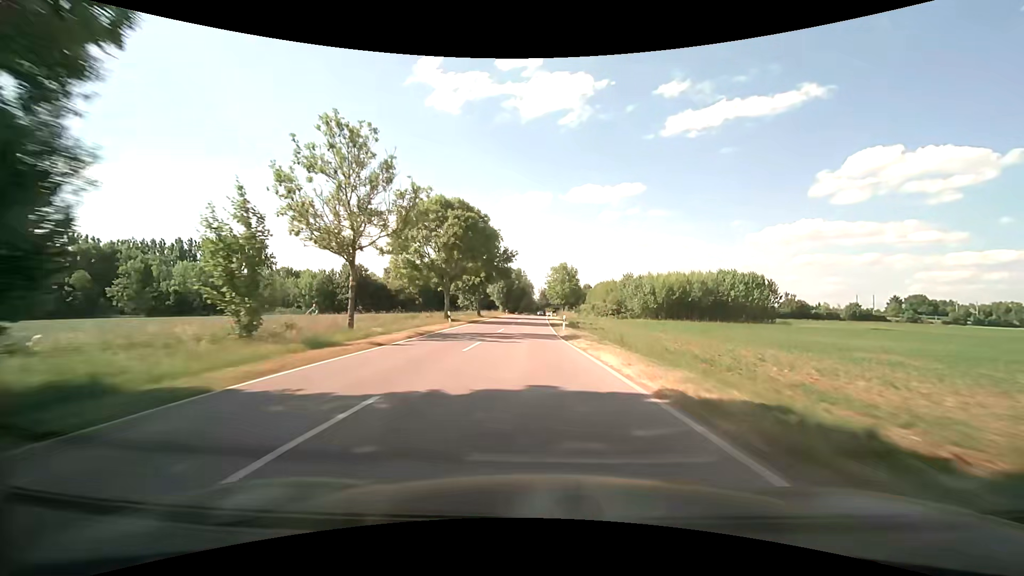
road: tertiary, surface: asphalt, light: Day
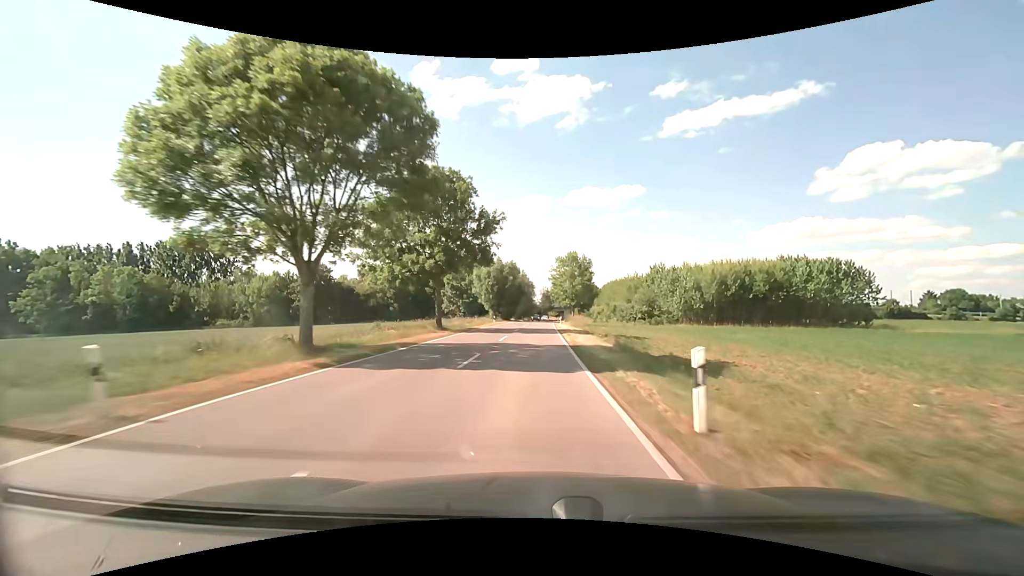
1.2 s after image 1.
(-0.1, +27.3) m; 0°
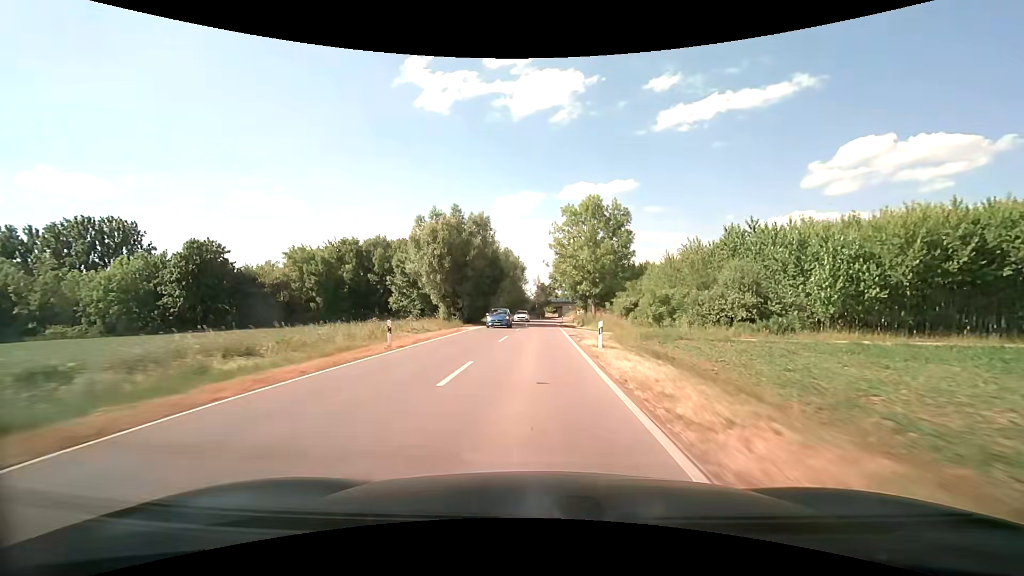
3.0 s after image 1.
(+0.2, +39.2) m; +1°
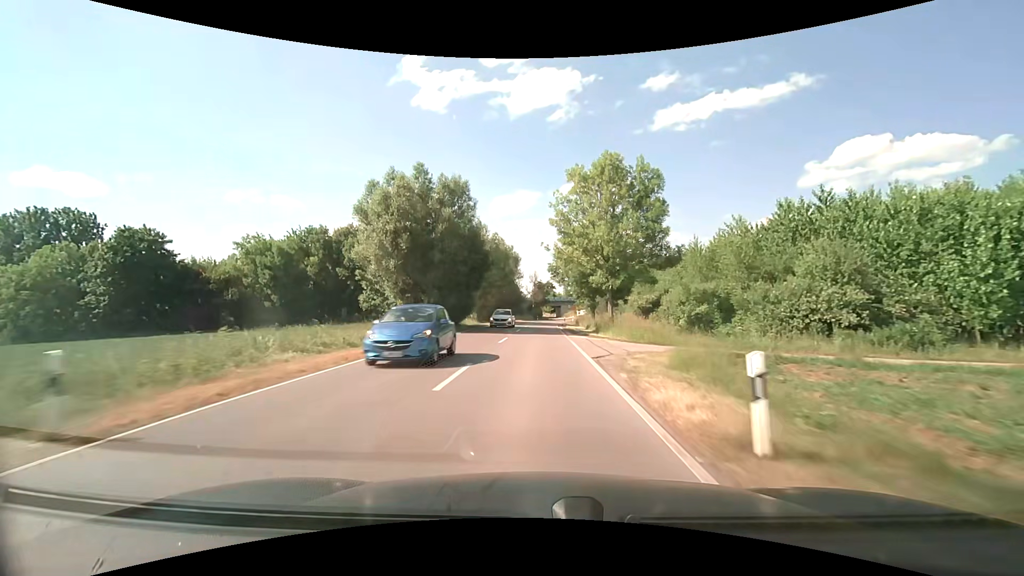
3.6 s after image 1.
(0.0, +12.5) m; 0°
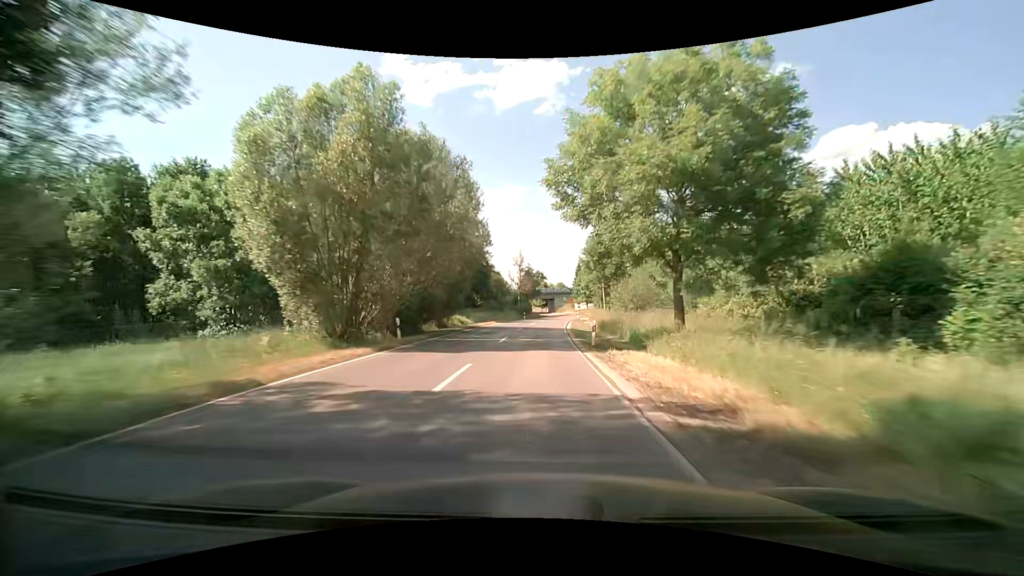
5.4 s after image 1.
(+0.4, +35.9) m; +1°
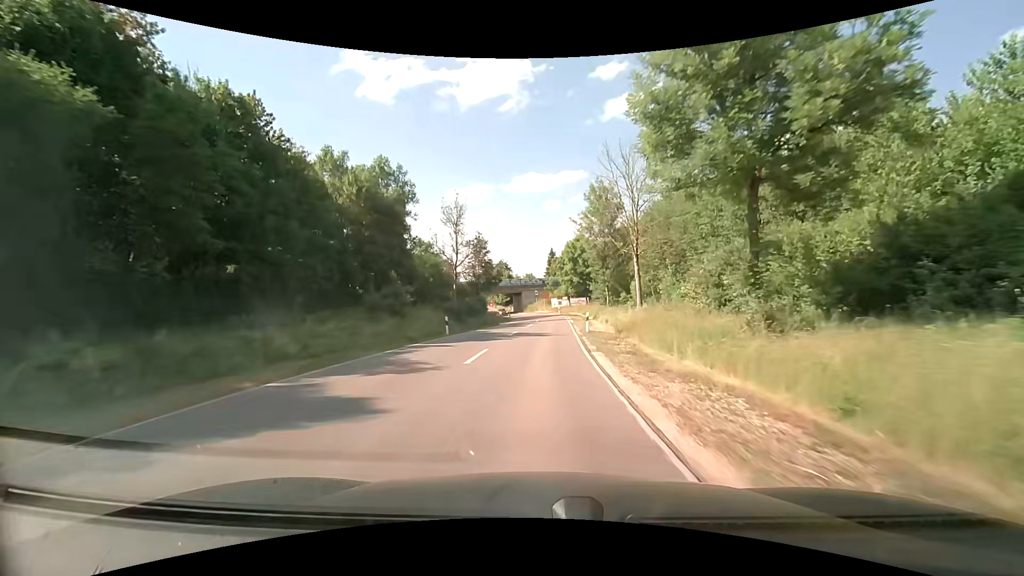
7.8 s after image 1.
(+1.4, +43.8) m; +4°
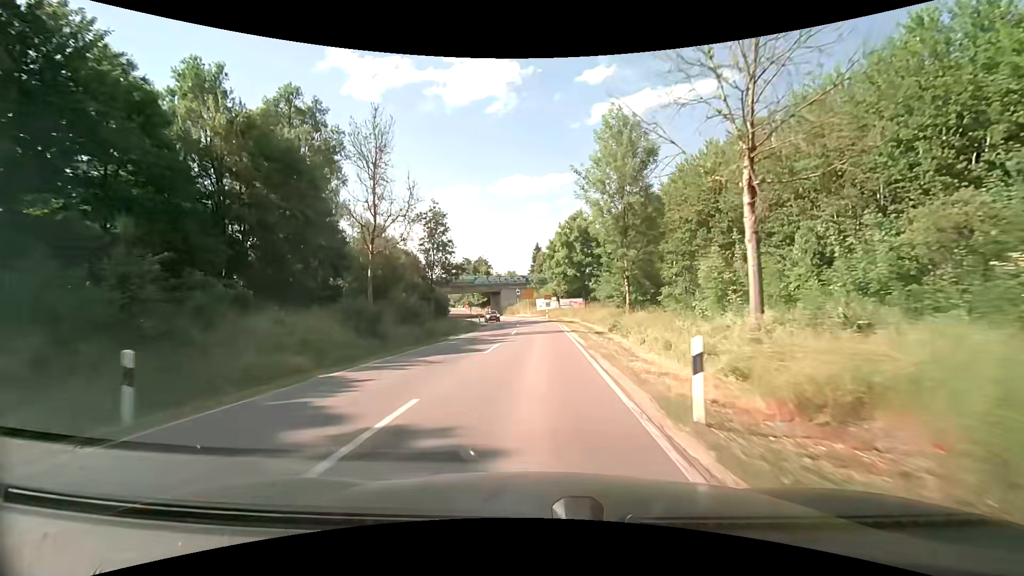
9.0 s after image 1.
(+0.3, +19.9) m; +1°
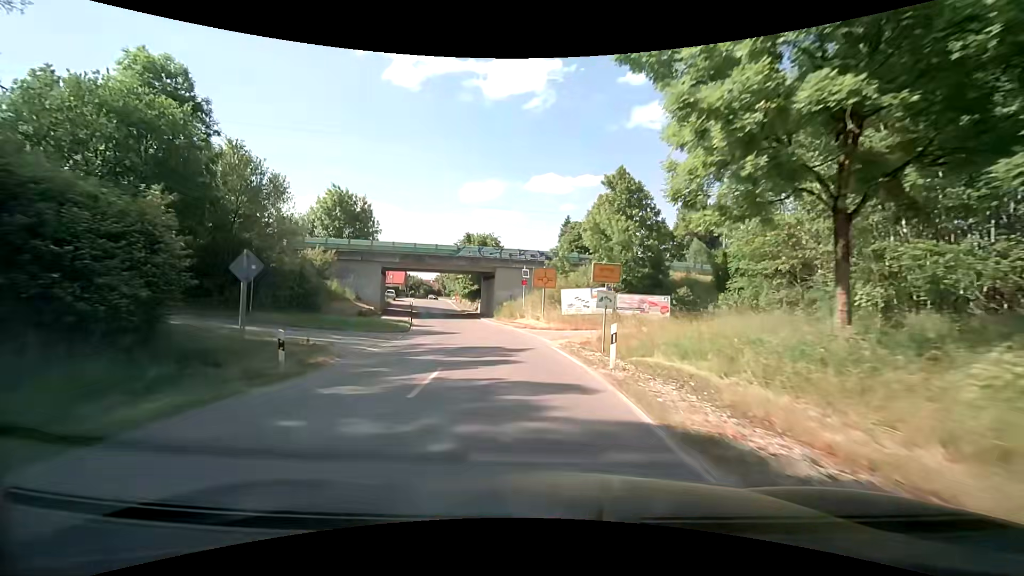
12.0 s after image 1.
(+0.1, +43.7) m; -2°
(0, +10) (-1, +20) (-3, +30) (-5, +40) (-7, +49) (-10, +59) (-13, +69) (-15, +78) (-18, +88) (-20, +98) m
